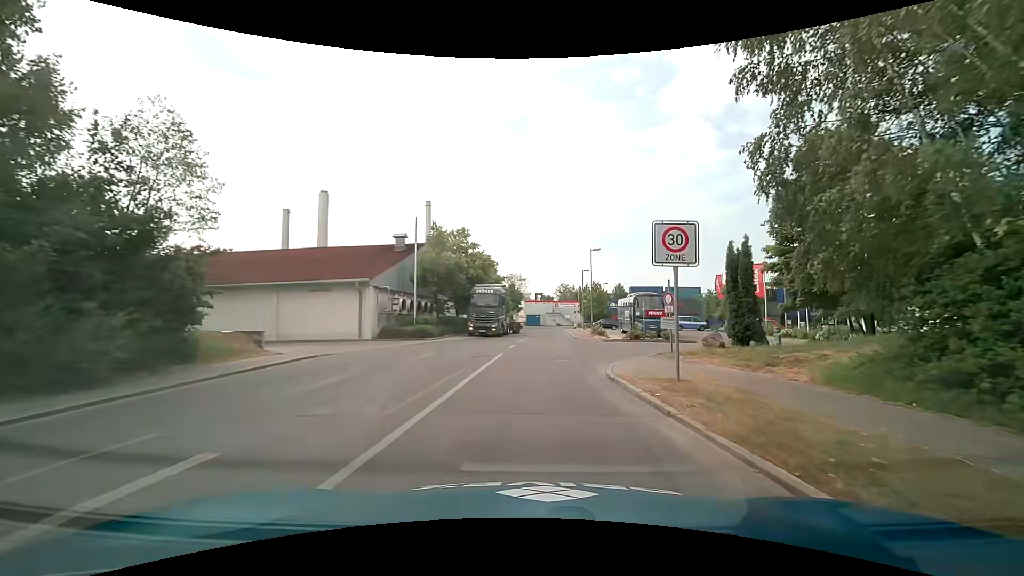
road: residential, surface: asphalt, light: Day
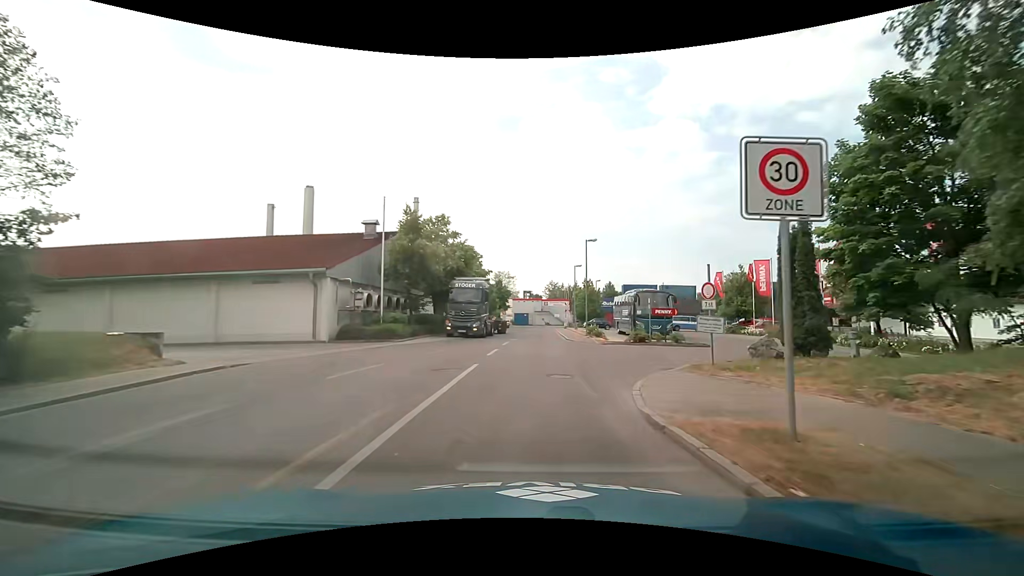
(0.0, +4.8) m; +1°
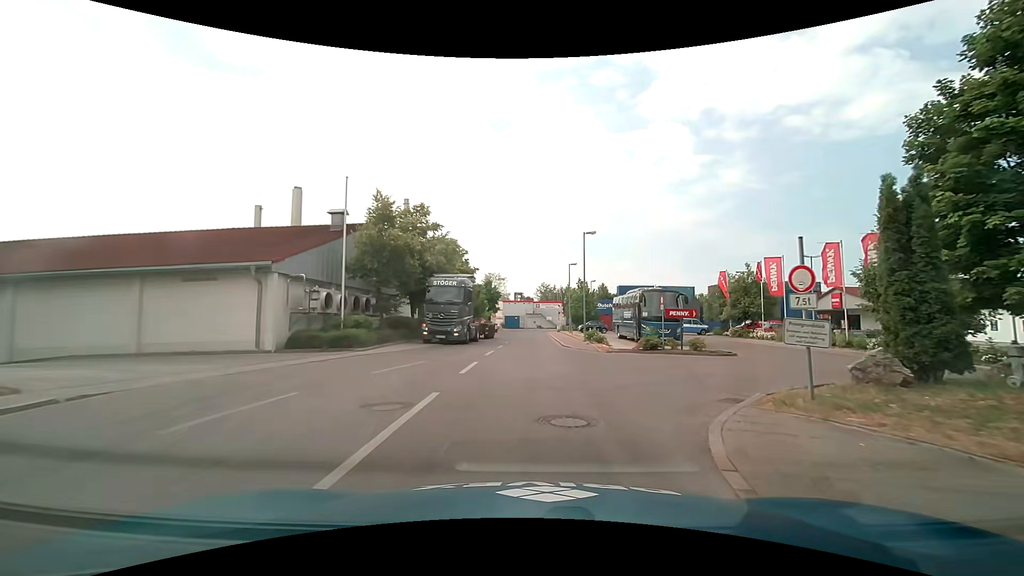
(0.0, +4.4) m; +1°
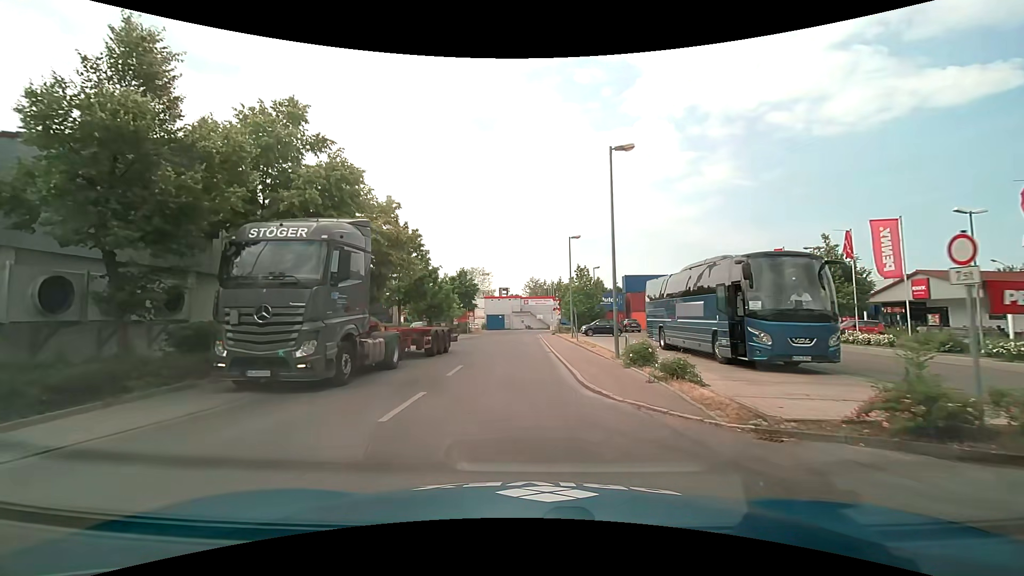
(+0.5, +16.7) m; +1°
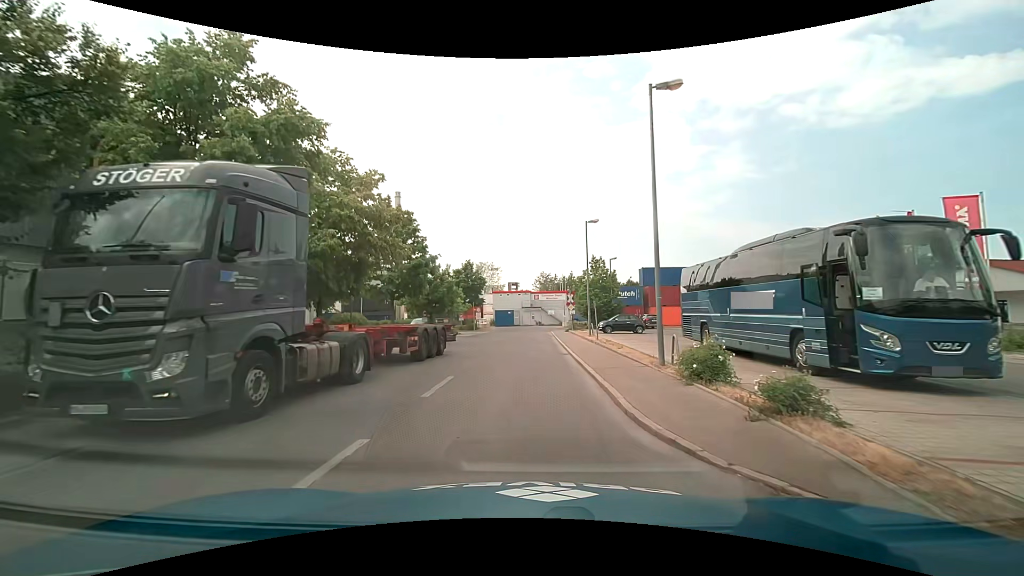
(0.0, +4.2) m; -1°
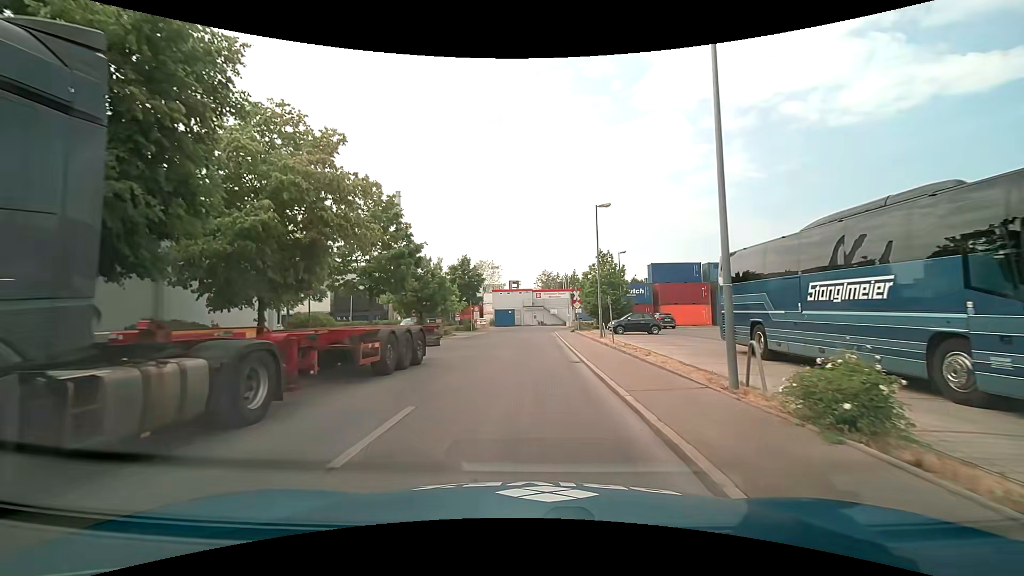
(0.0, +4.2) m; -1°
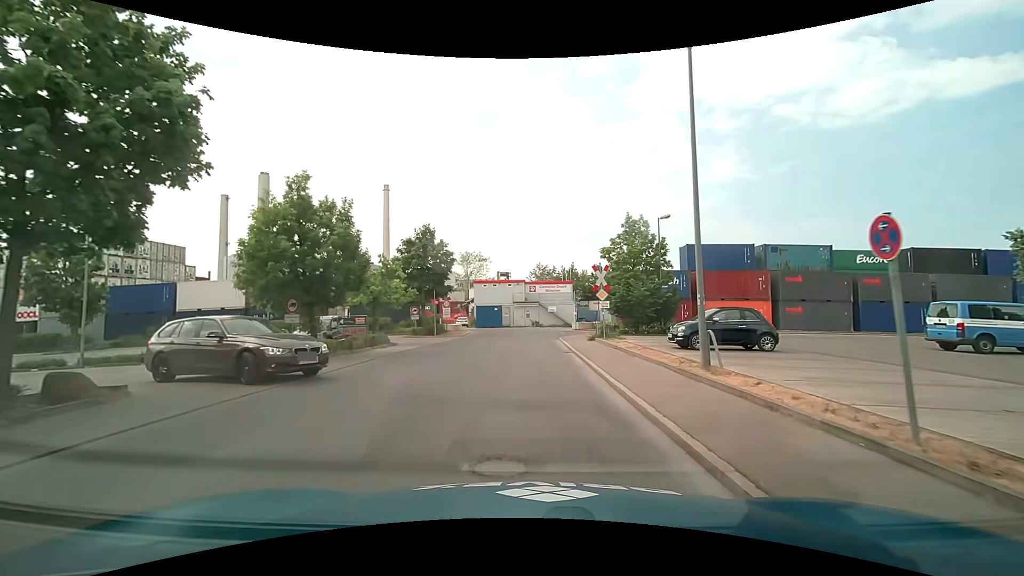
(+0.2, +16.7) m; +1°
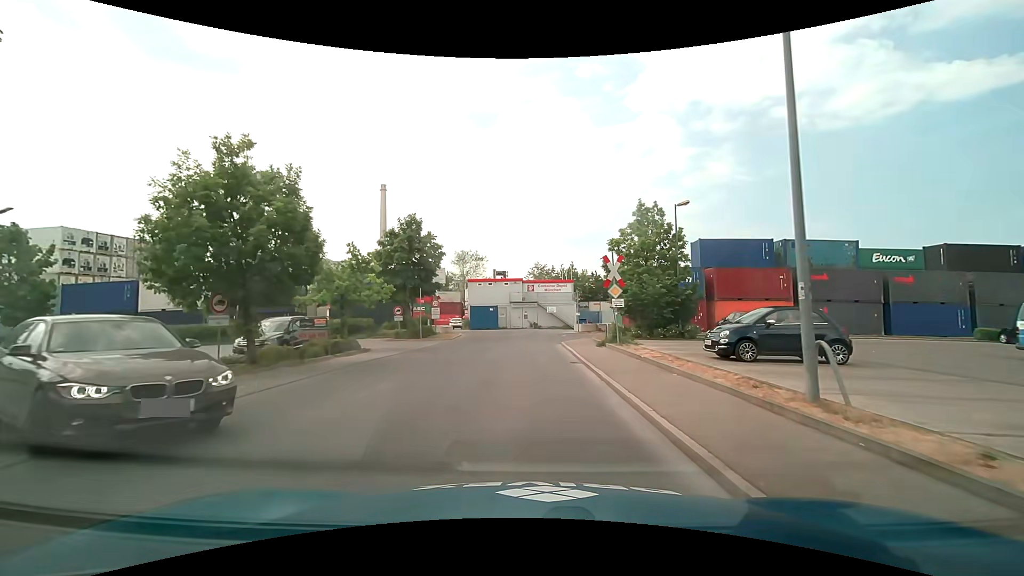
(0.0, +4.0) m; -1°
(0, +10) (0, +20) (+1, +30) (+9, +36) (+19, +36) (+29, +36) (+39, +36) (+49, +36) (+59, +35) (+69, +35) m
